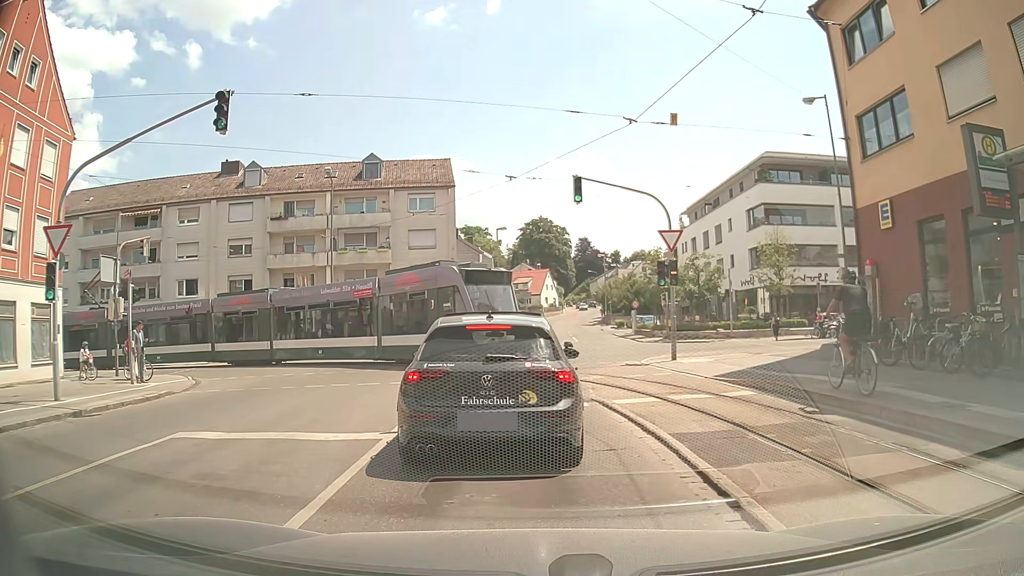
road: tertiary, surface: asphalt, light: Day
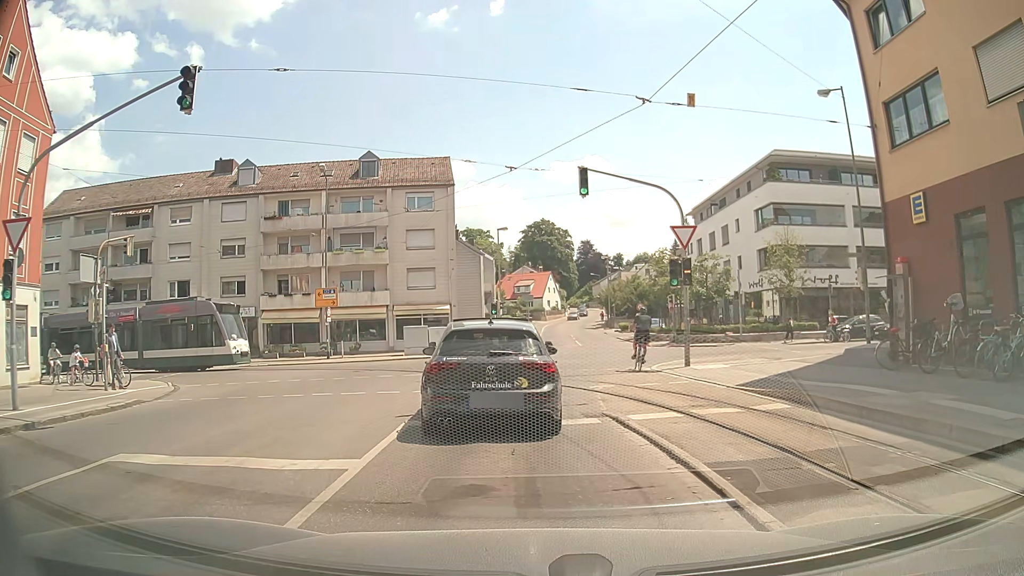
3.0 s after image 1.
(0.0, +1.6) m; 0°
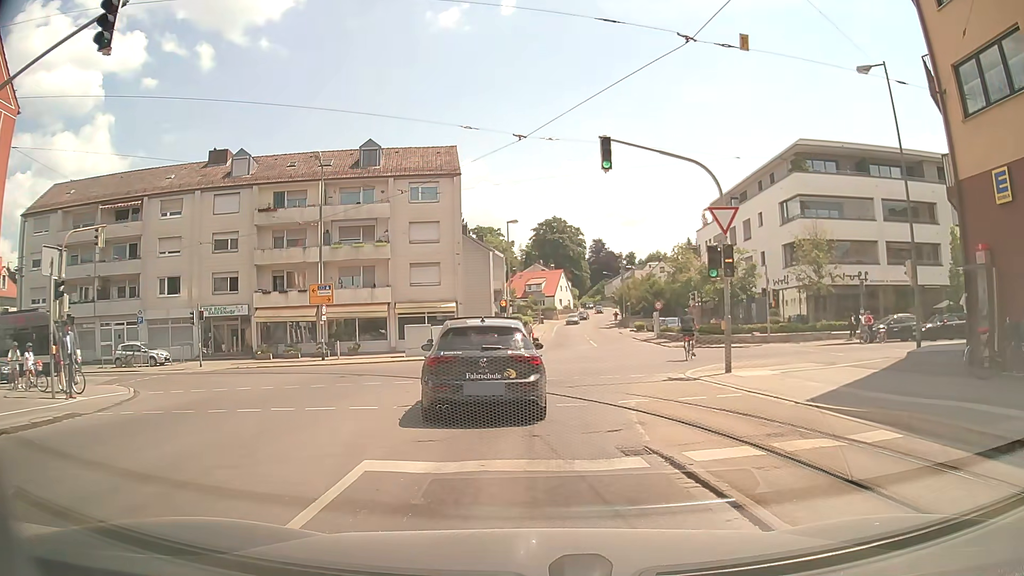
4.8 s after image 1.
(0.0, +3.3) m; -2°
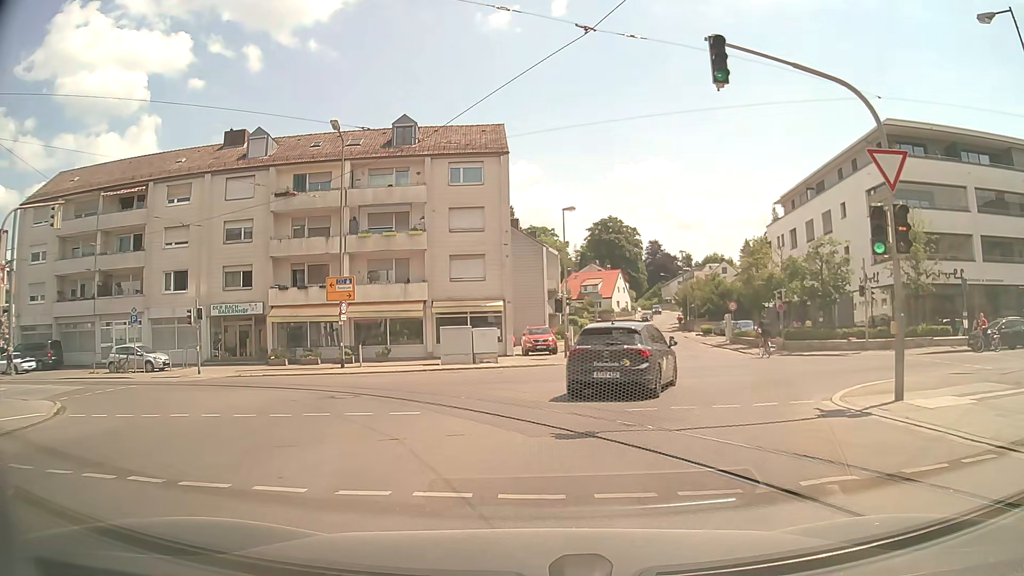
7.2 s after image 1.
(+0.1, +6.2) m; -1°
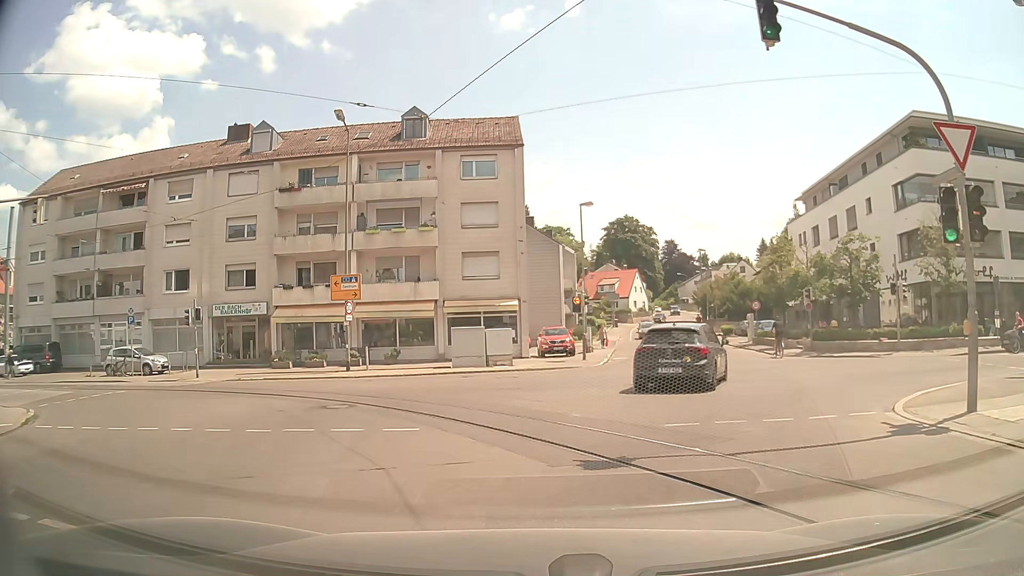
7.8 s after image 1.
(0.0, +1.7) m; -2°
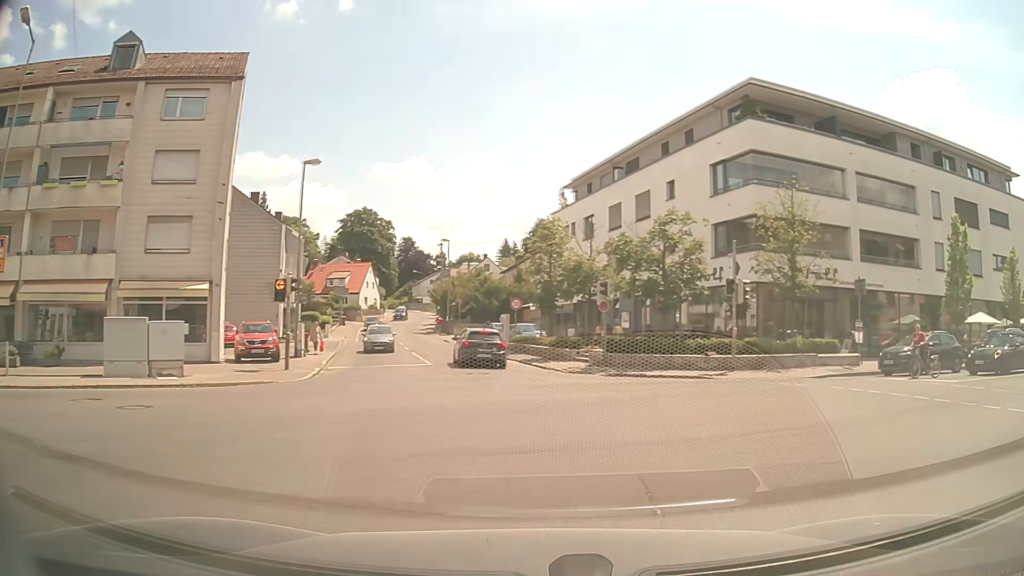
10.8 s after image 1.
(+0.8, +9.4) m; +23°
